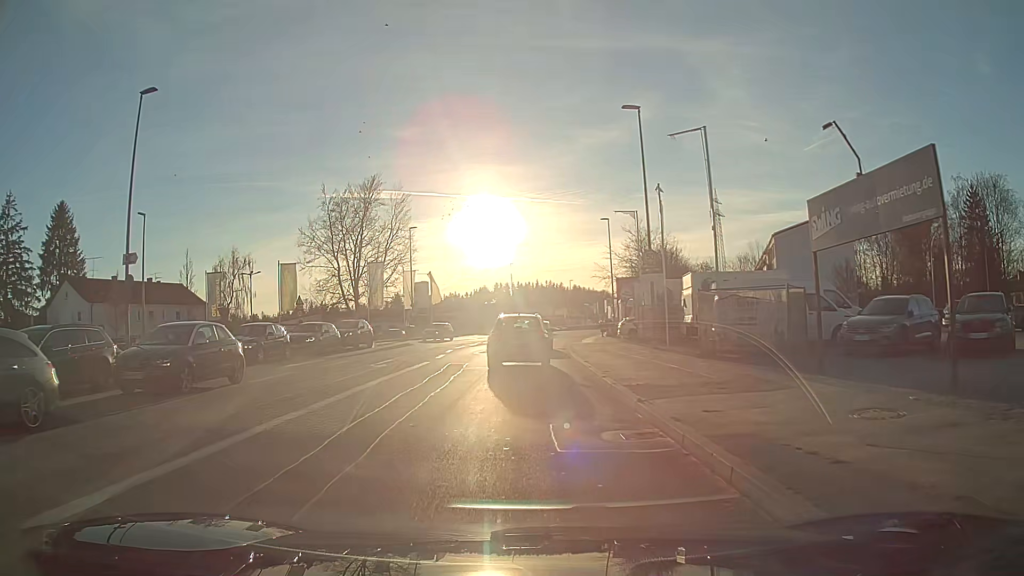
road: tertiary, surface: asphalt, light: Day
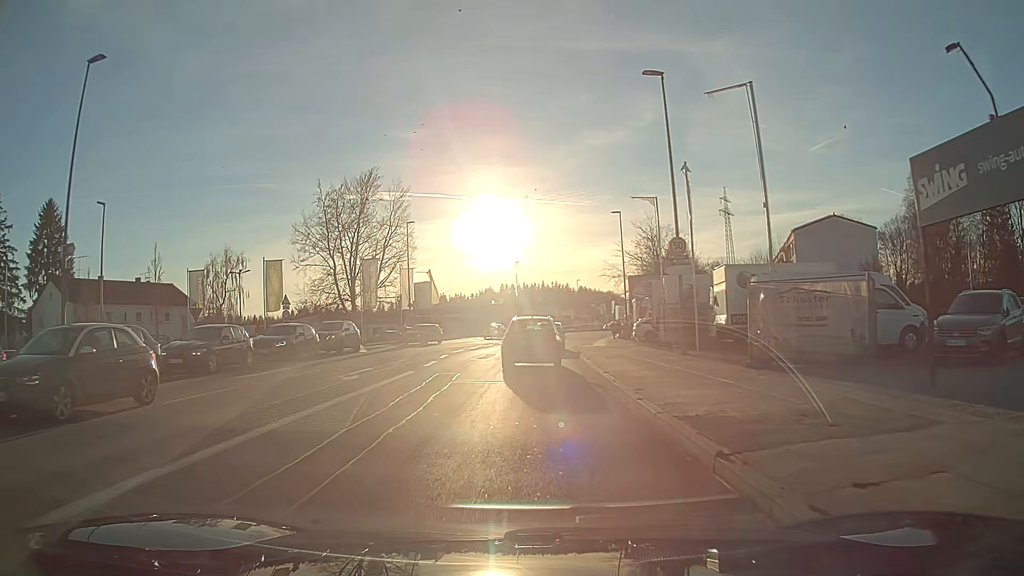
(0.0, +4.4) m; -1°
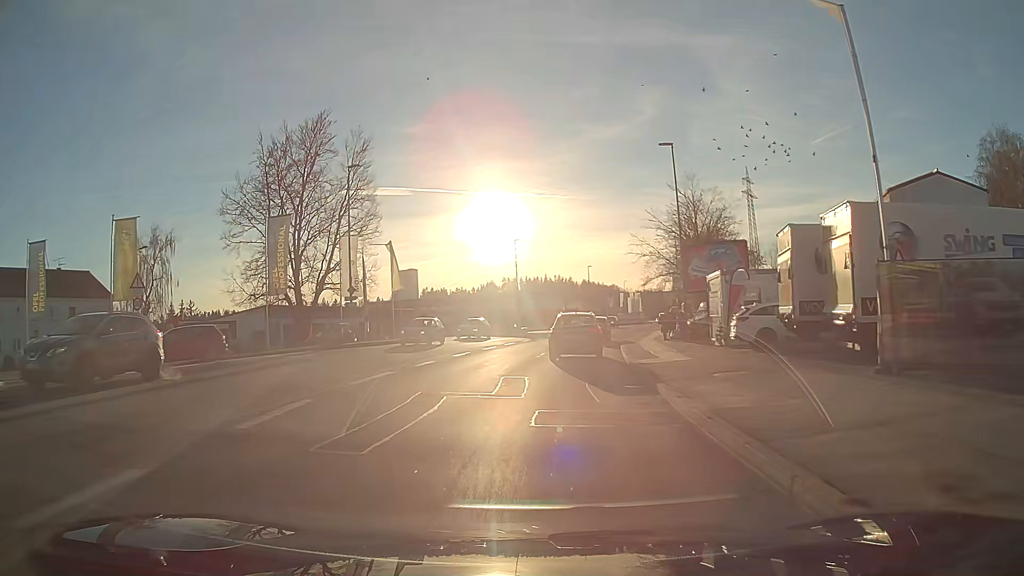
(-0.1, +20.4) m; 0°
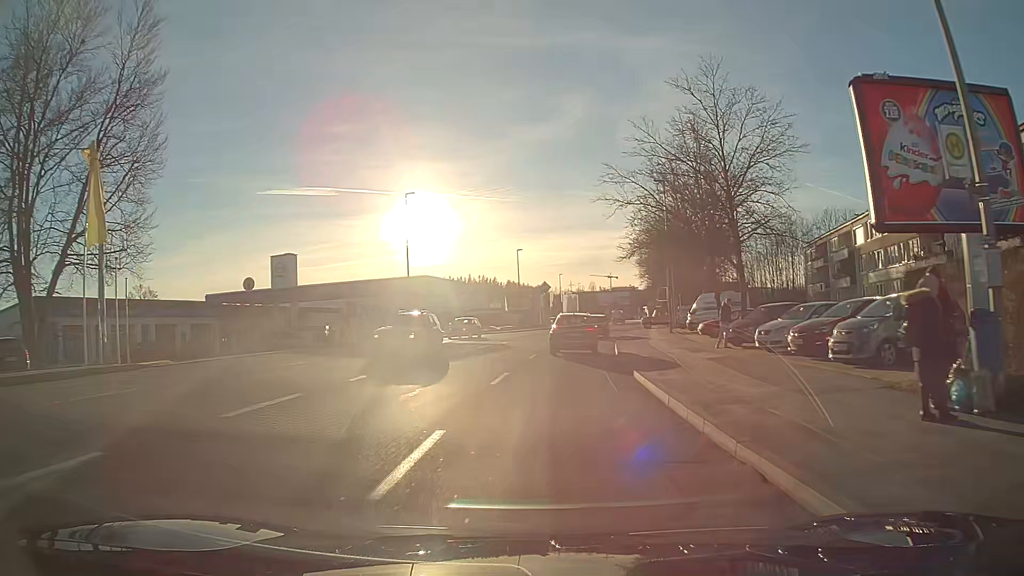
(+1.5, +28.7) m; +6°
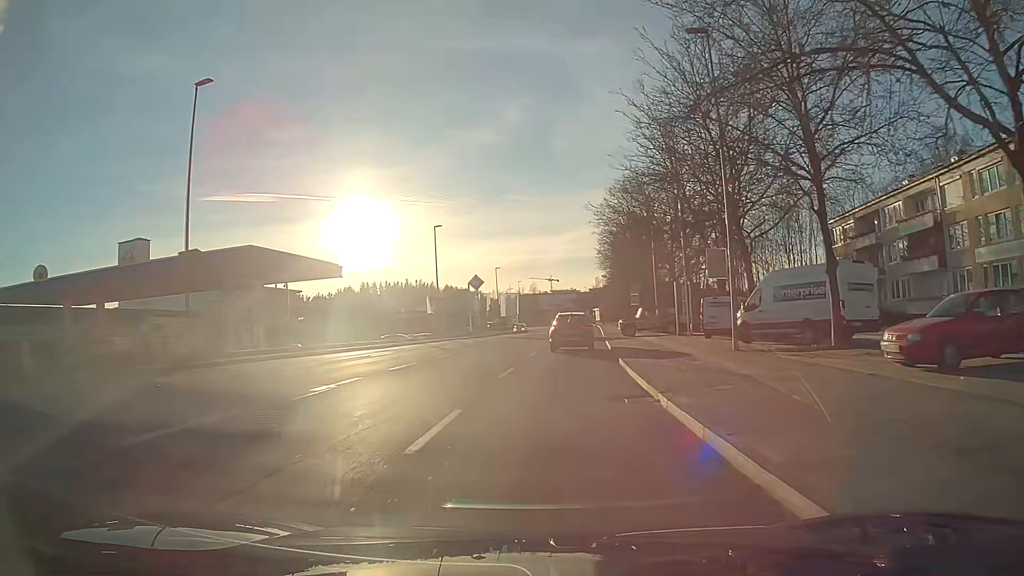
(+1.2, +25.2) m; +5°
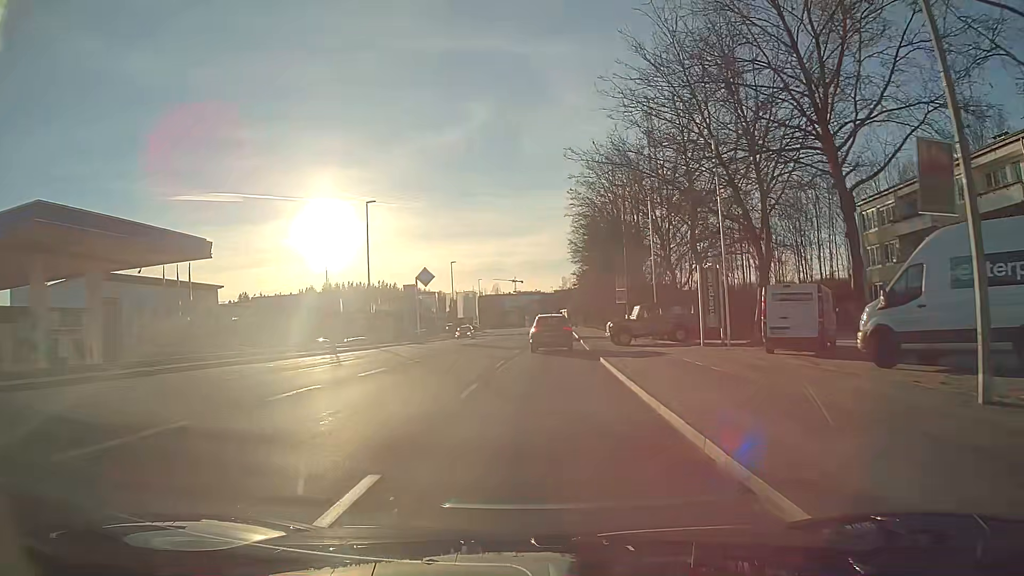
(+0.3, +13.3) m; +3°
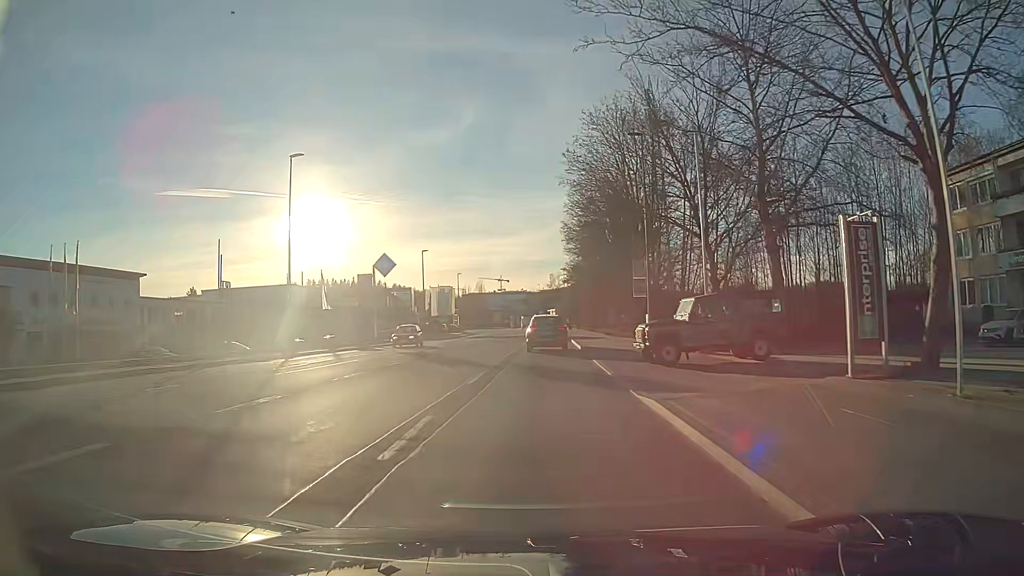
(+0.1, +13.8) m; +1°
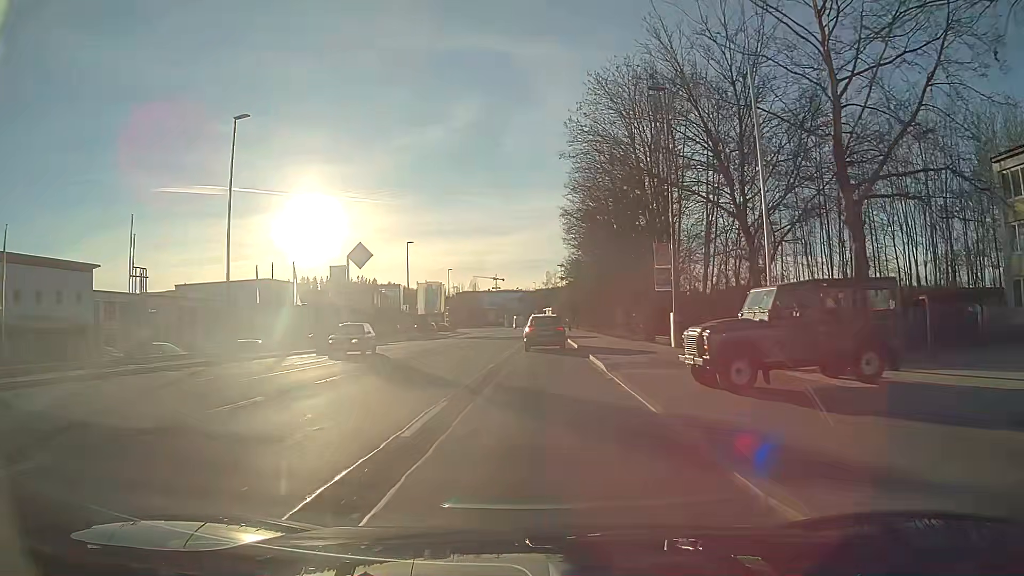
(0.0, +7.0) m; +1°
